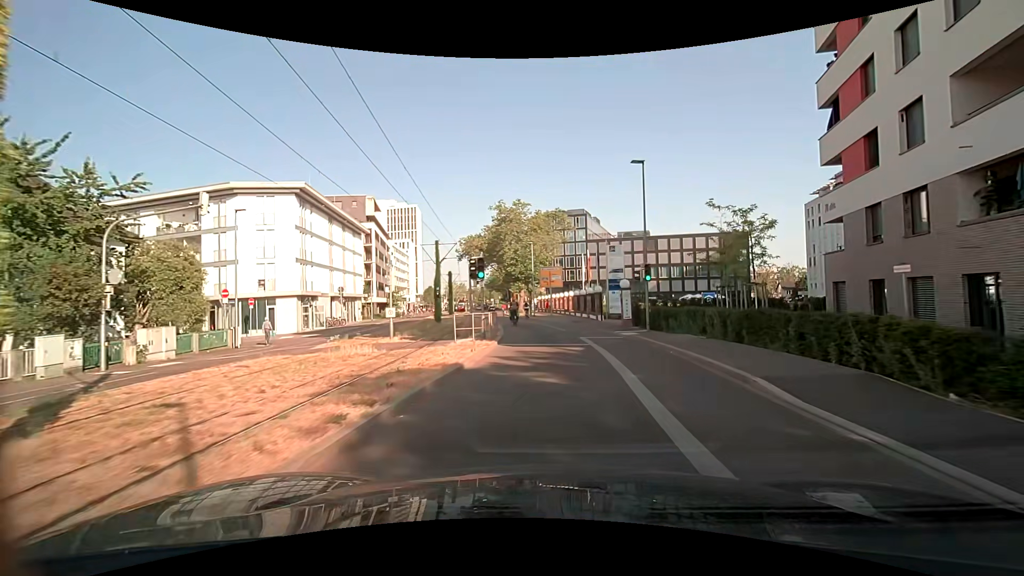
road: secondary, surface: asphalt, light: Day
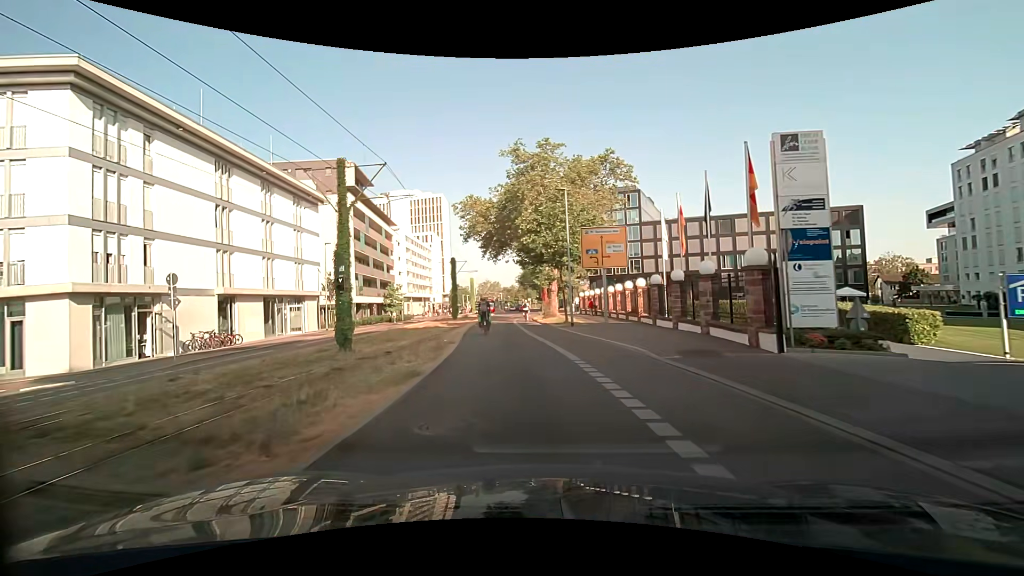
(-0.1, +25.2) m; -5°
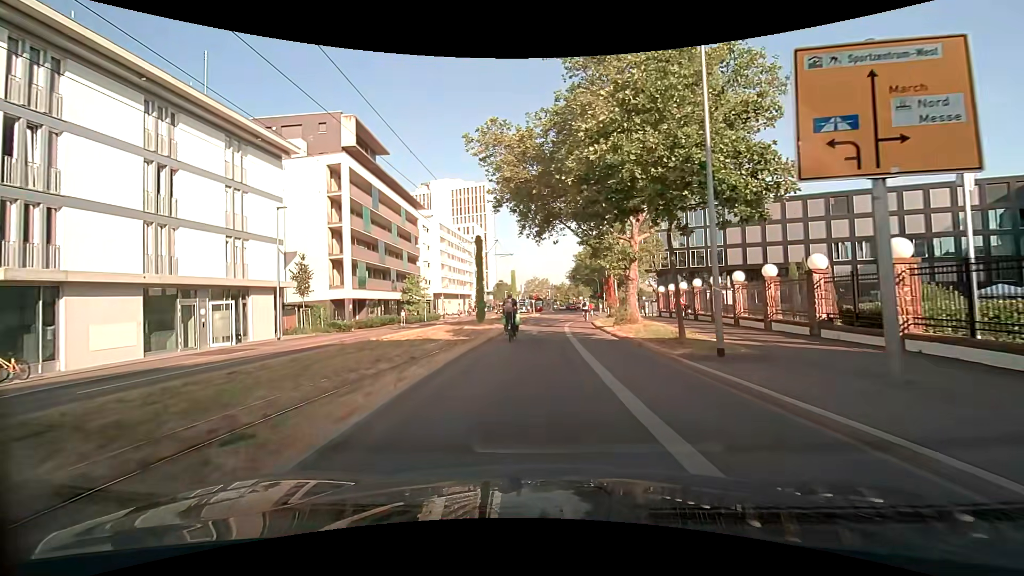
(-0.9, +17.3) m; -6°
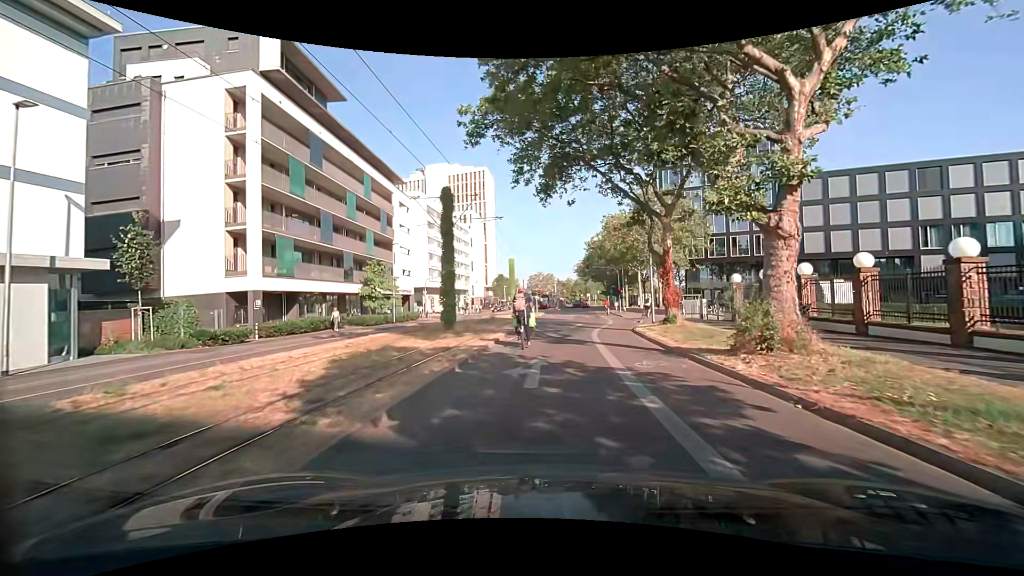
(-0.1, +16.0) m; -1°
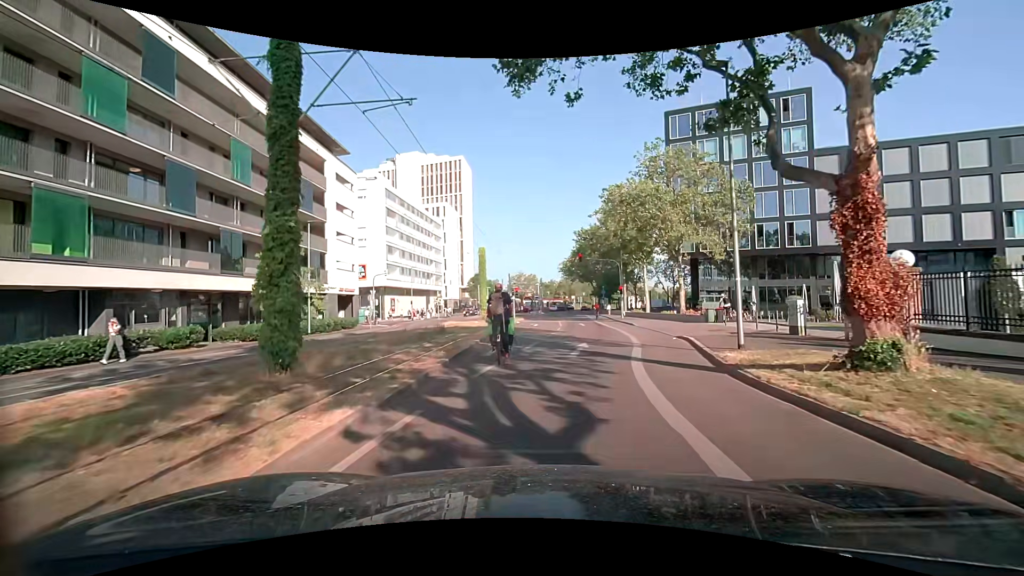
(+0.4, +14.7) m; +3°
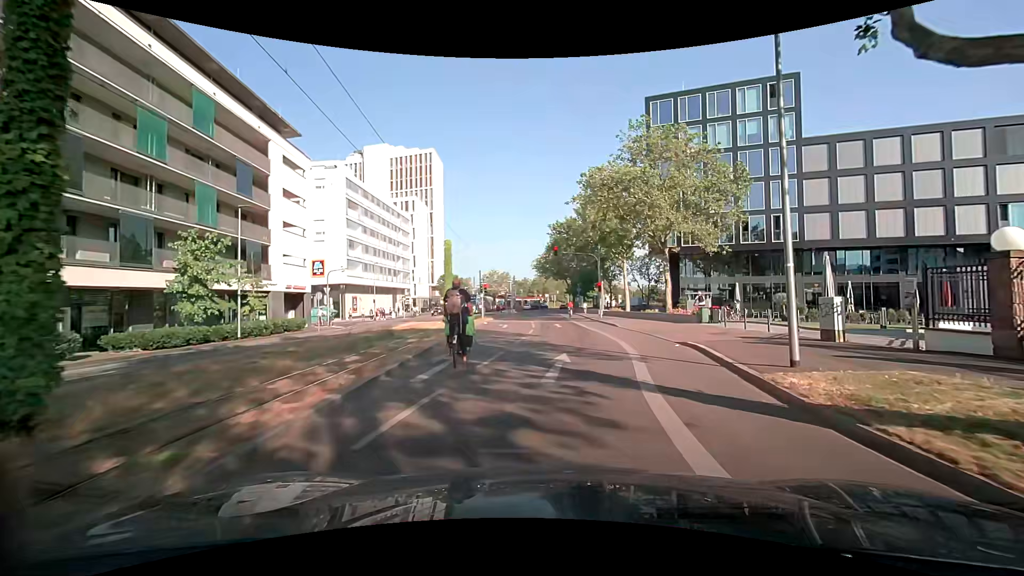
(+0.1, +4.6) m; +3°
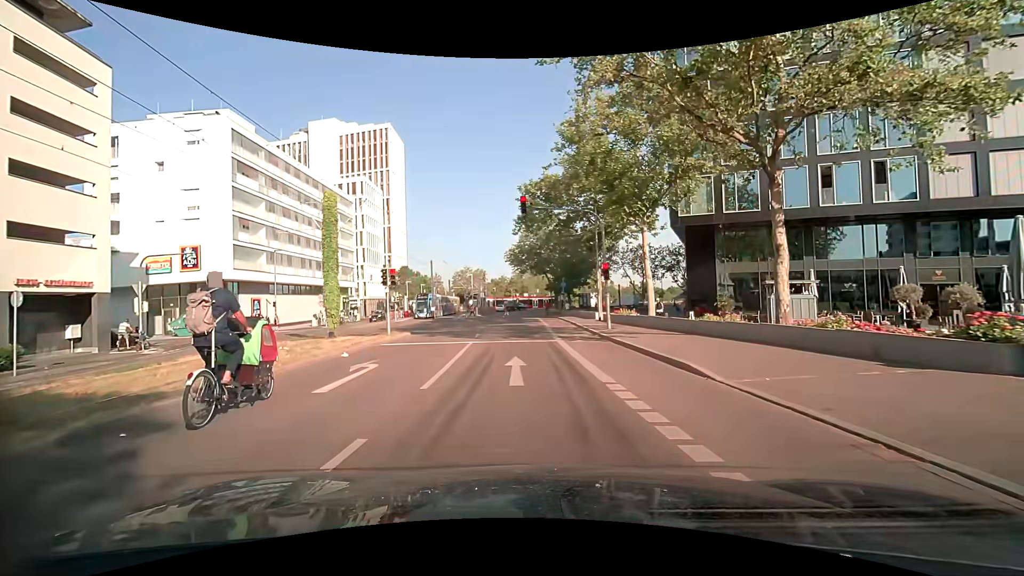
(+0.8, +20.3) m; +1°
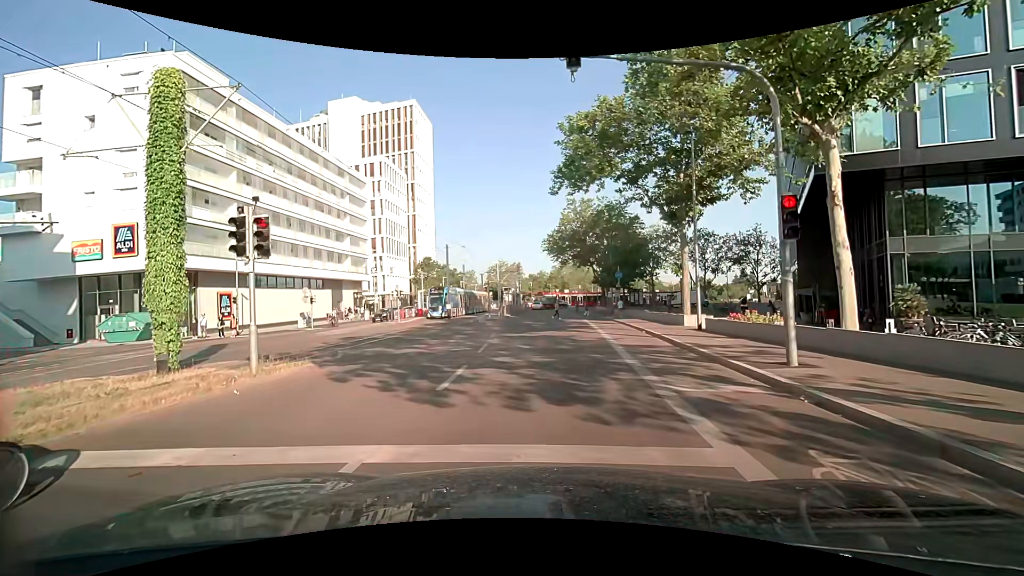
(-0.6, +13.6) m; -5°
